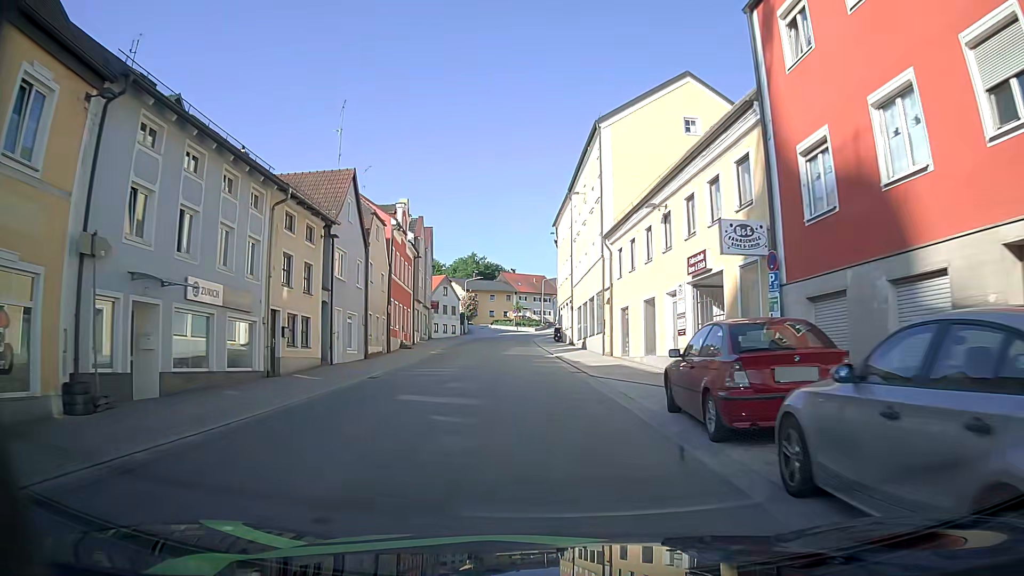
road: tertiary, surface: asphalt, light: Day
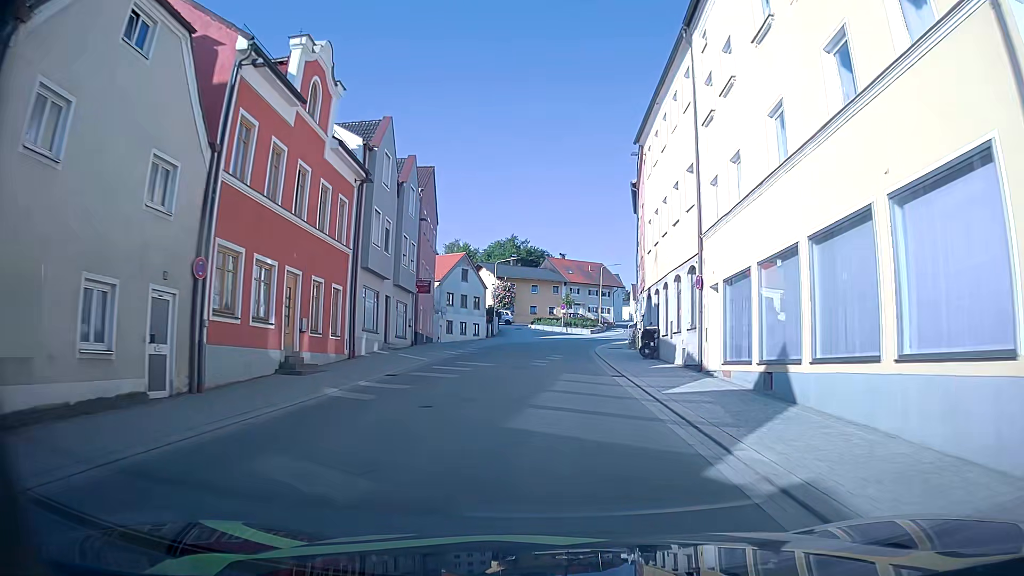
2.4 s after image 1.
(-1.0, +26.3) m; -4°
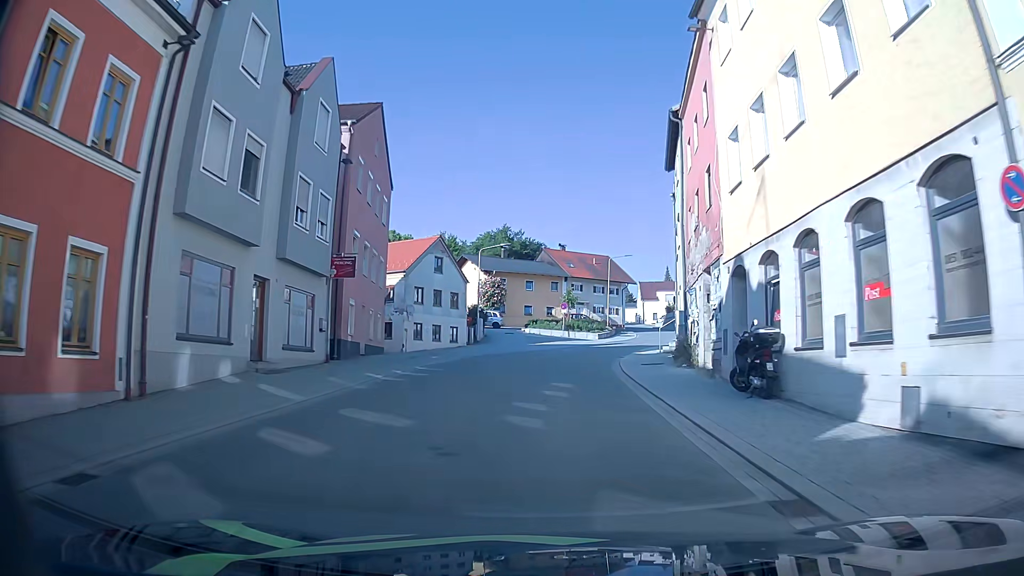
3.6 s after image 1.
(0.0, +13.6) m; 0°
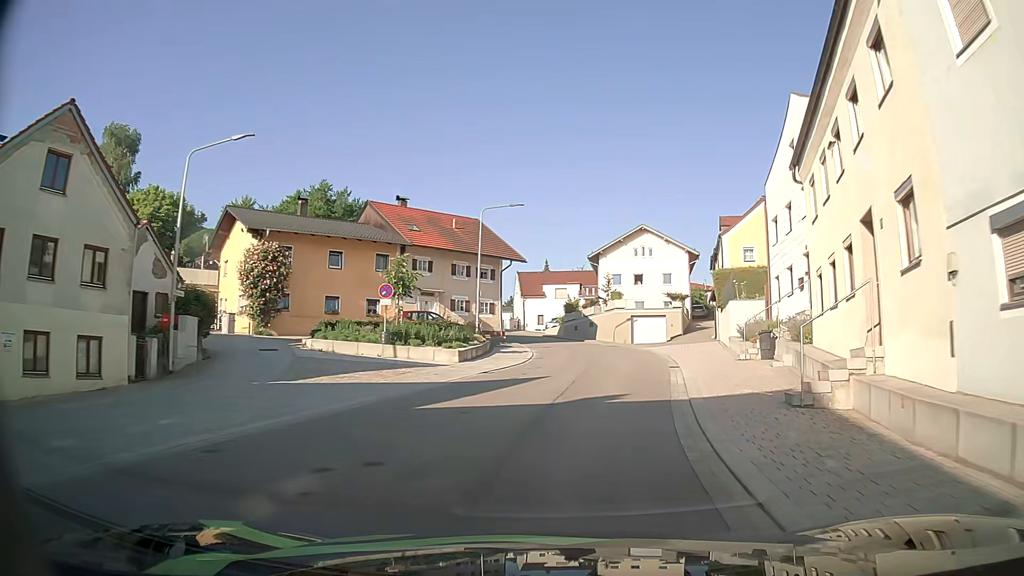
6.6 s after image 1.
(+1.8, +31.7) m; +11°
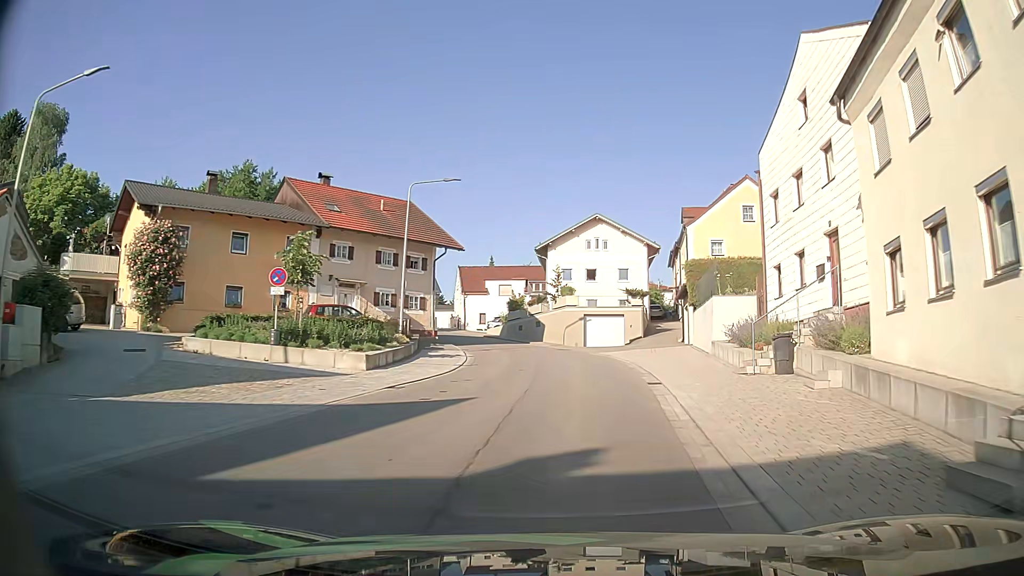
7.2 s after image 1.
(+0.3, +6.3) m; +4°
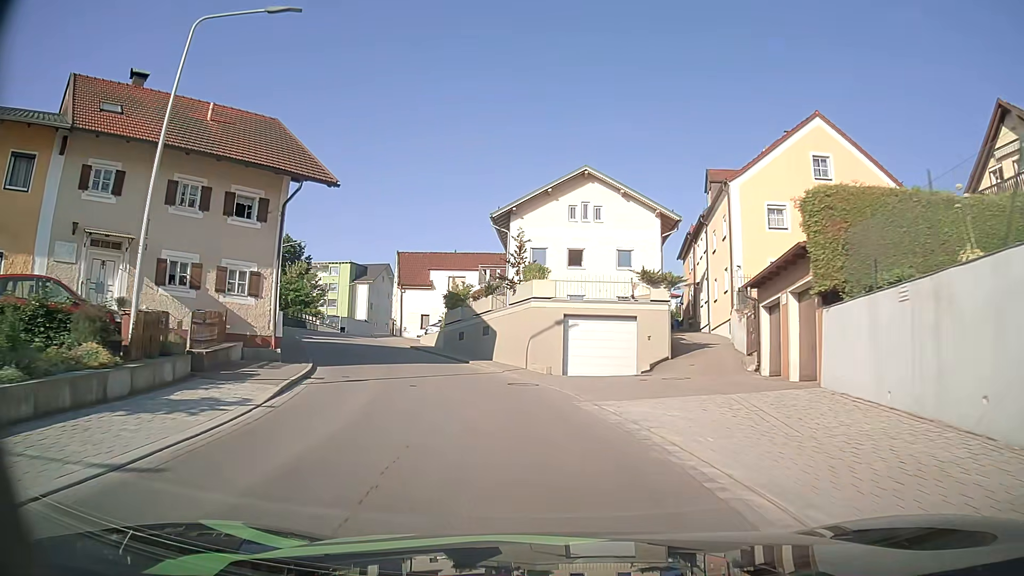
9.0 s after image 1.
(+1.3, +18.8) m; +3°
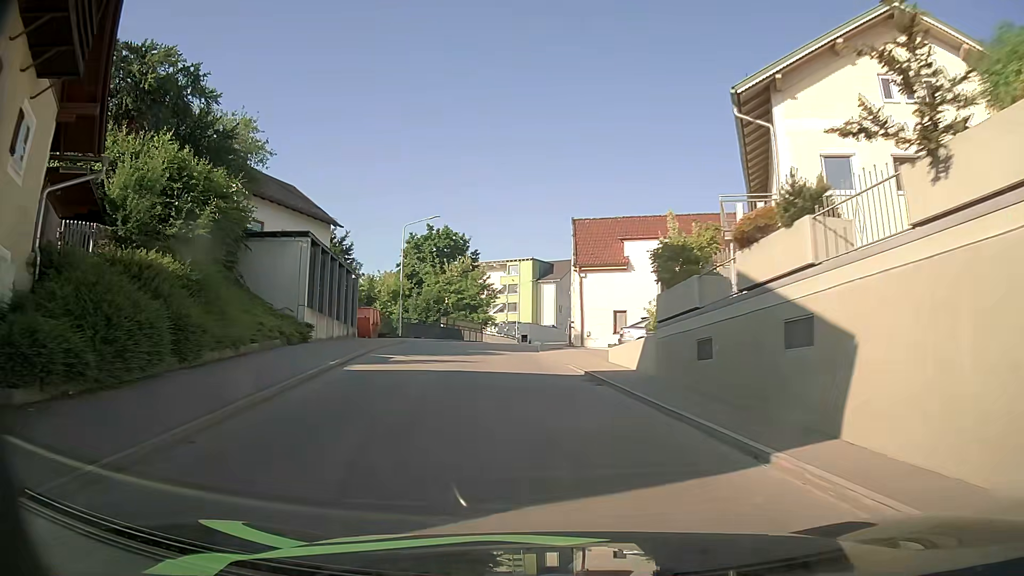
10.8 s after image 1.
(-2.7, +19.1) m; -17°
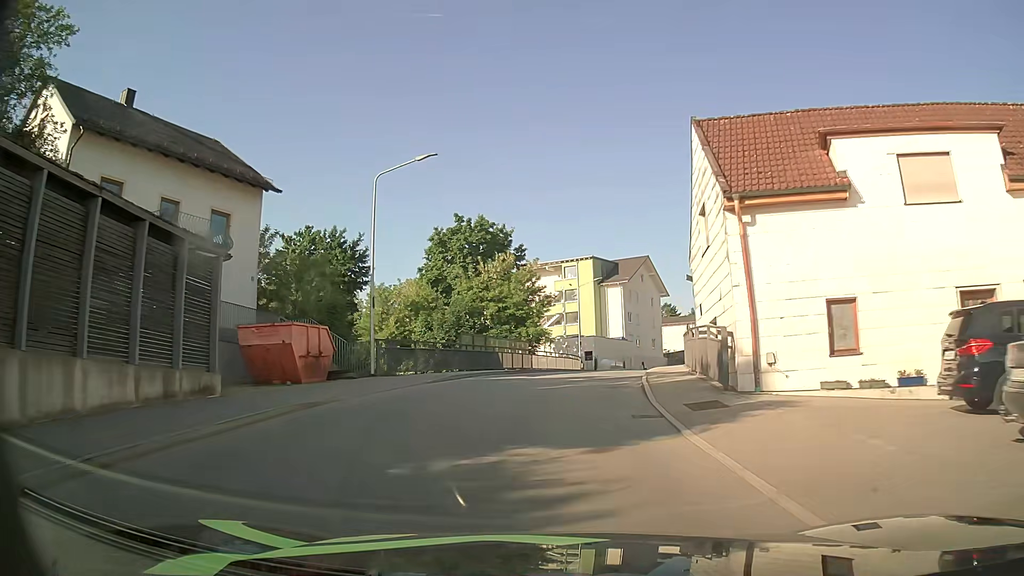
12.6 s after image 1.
(-1.2, +19.7) m; -4°
(0, +10) (+1, +20) (+2, +30) (+4, +40) (+7, +49) (+10, +59) (+13, +68) (+17, +78) (+20, +87) (+24, +96) m
